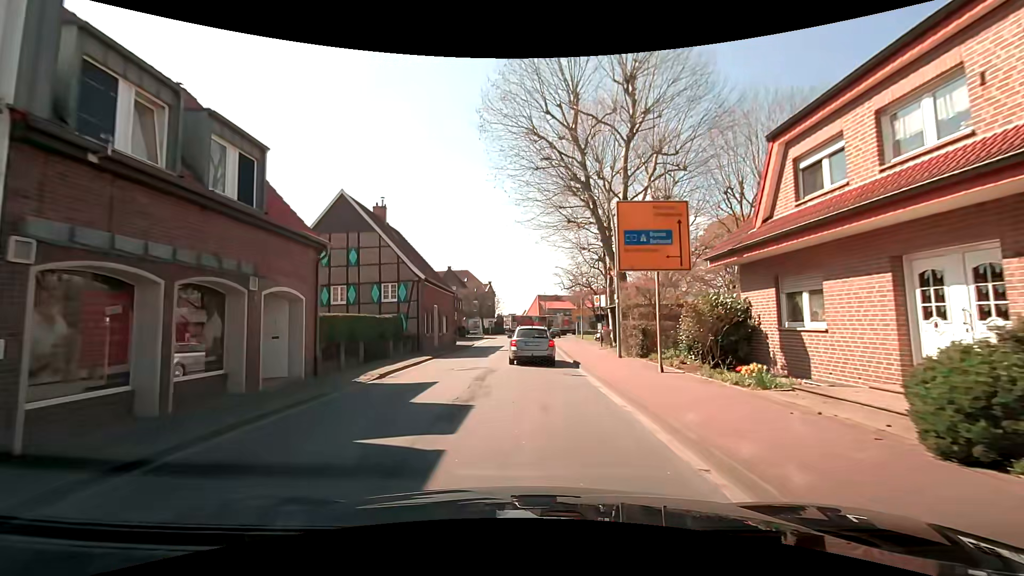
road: secondary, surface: asphalt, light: Day
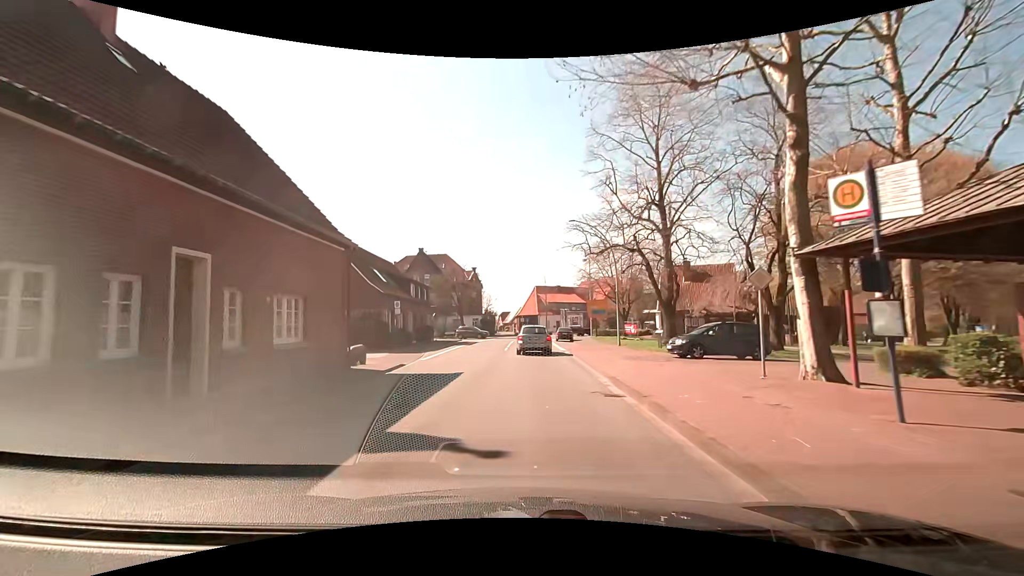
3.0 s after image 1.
(+0.2, +25.7) m; +1°
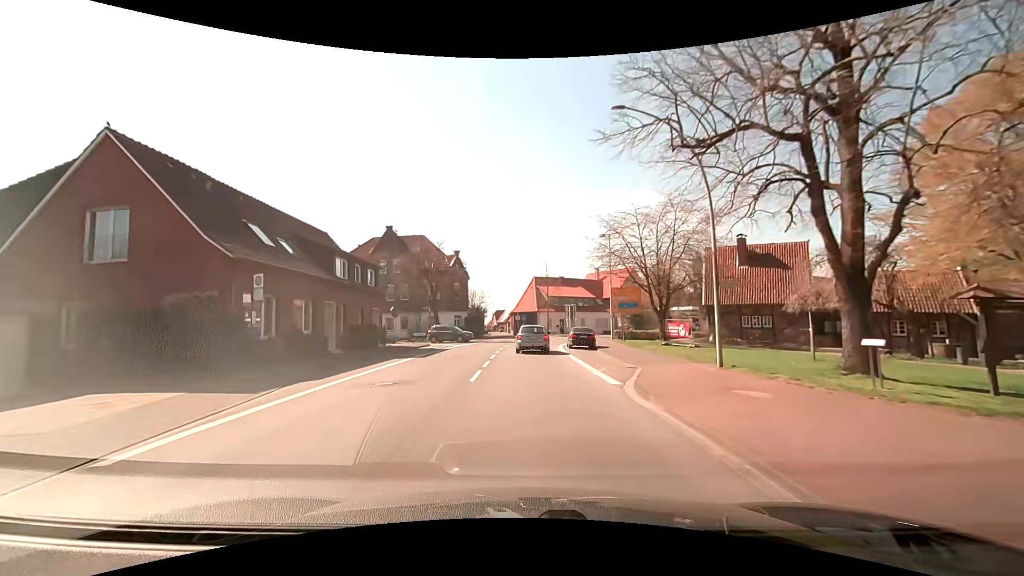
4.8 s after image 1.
(0.0, +18.1) m; +1°
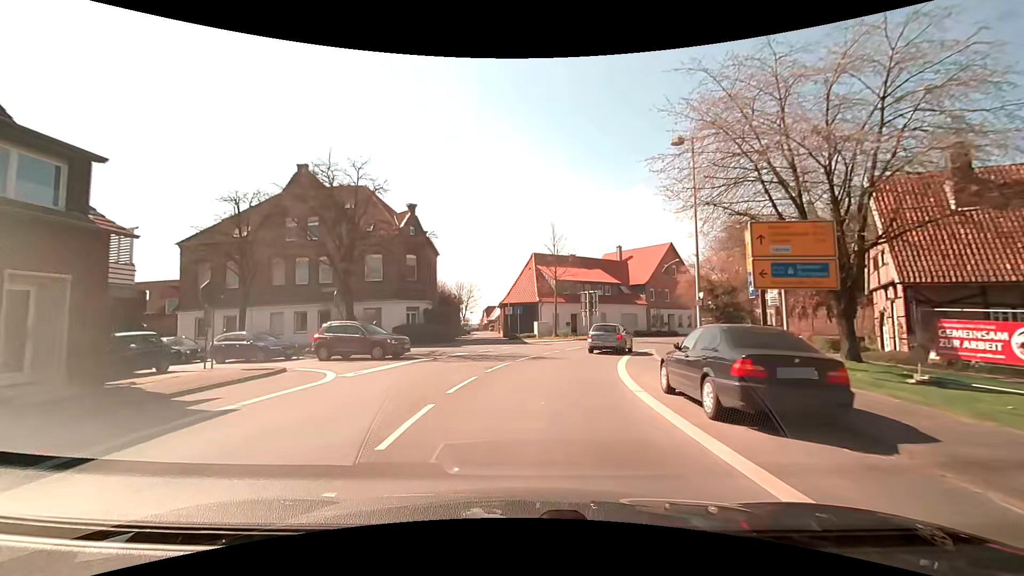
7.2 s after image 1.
(0.0, +25.0) m; 0°
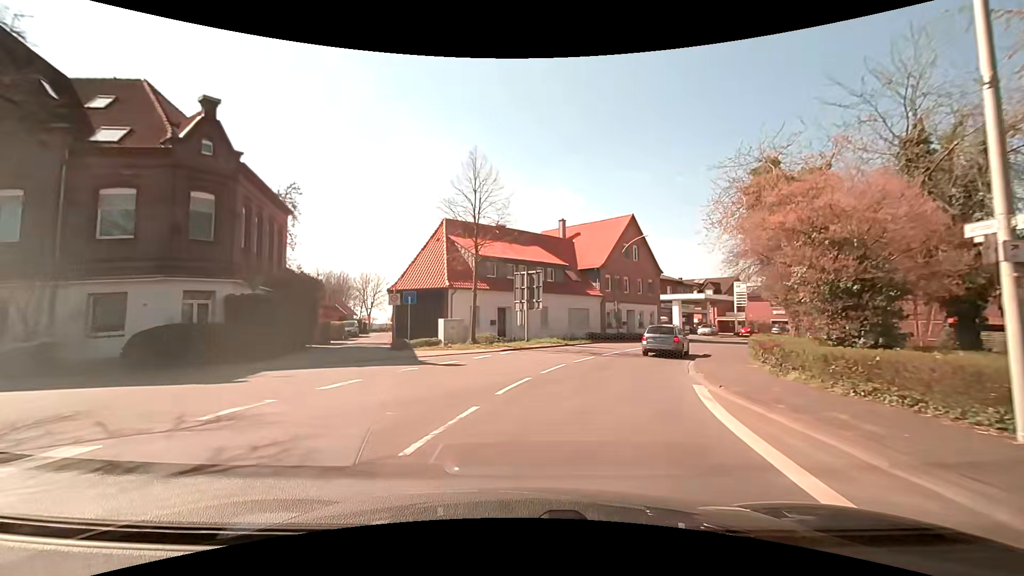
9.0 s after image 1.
(+1.0, +18.2) m; +9°
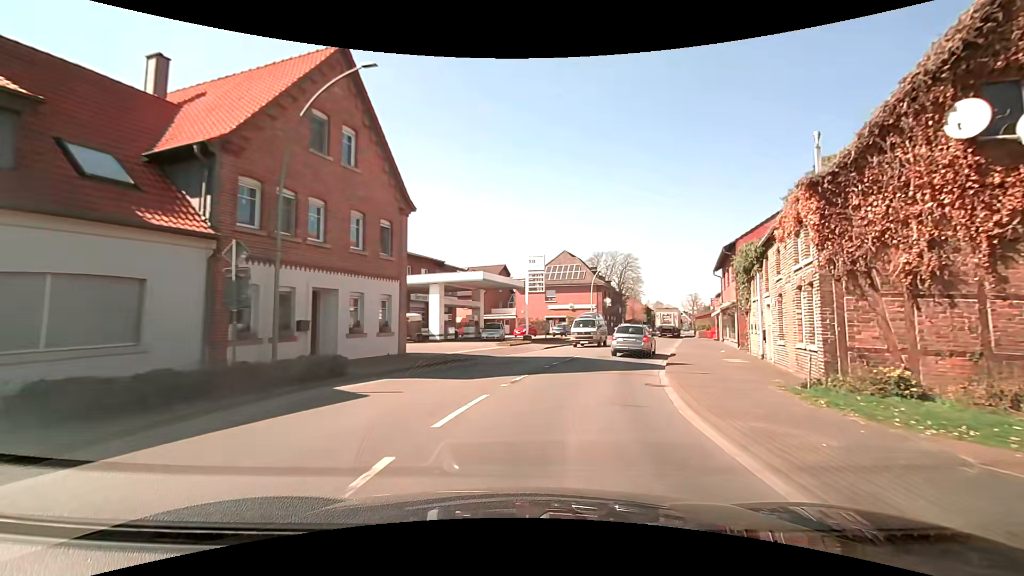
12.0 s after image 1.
(+7.1, +28.5) m; +27°
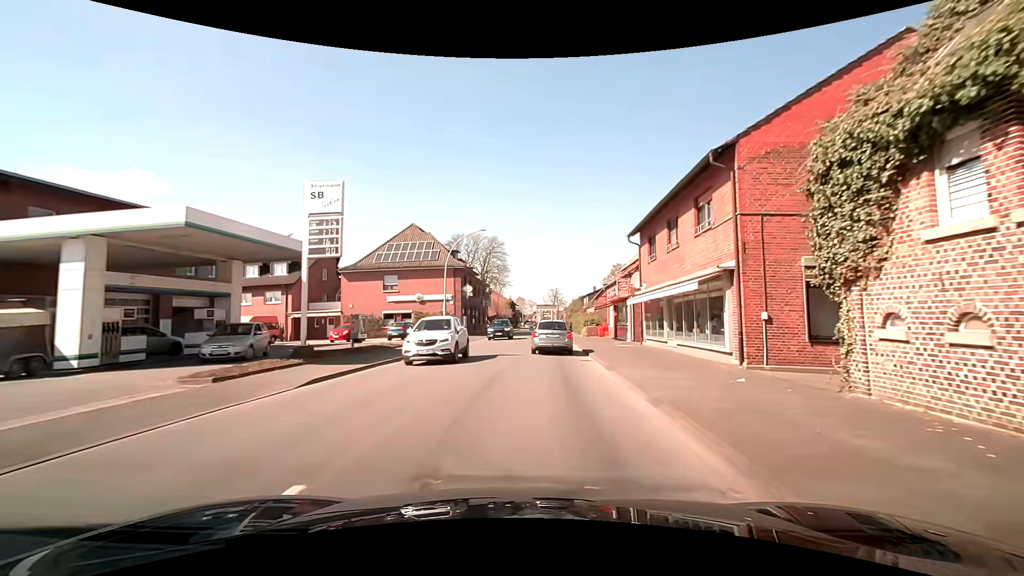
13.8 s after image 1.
(+2.8, +18.3) m; +17°
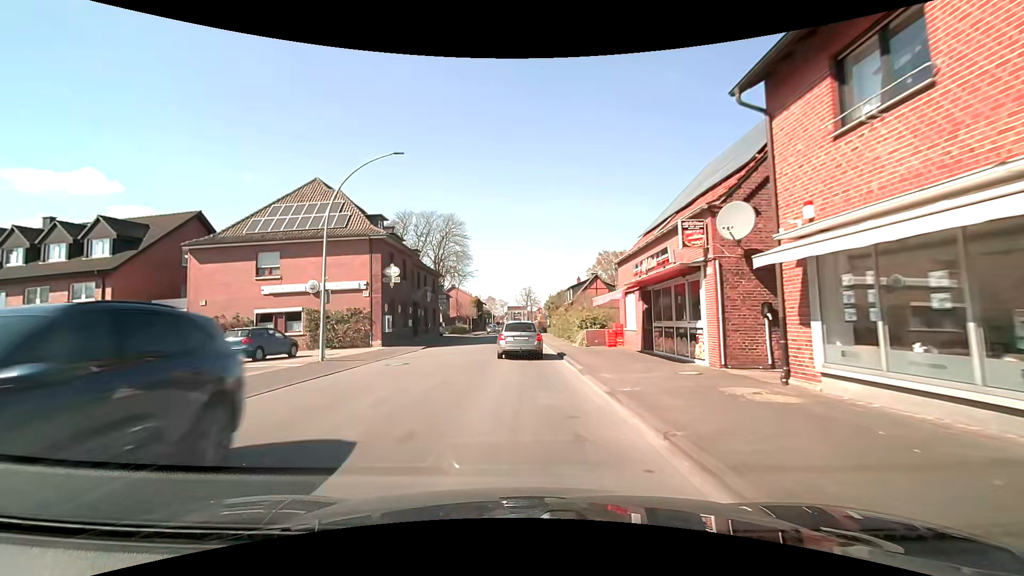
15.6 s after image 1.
(+0.7, +18.5) m; +2°
(0, +10) (0, +20) (0, +30) (0, +40) (0, +50) (-1, +60) (-1, +70) (0, +80) (0, +90) (-1, +100) m
